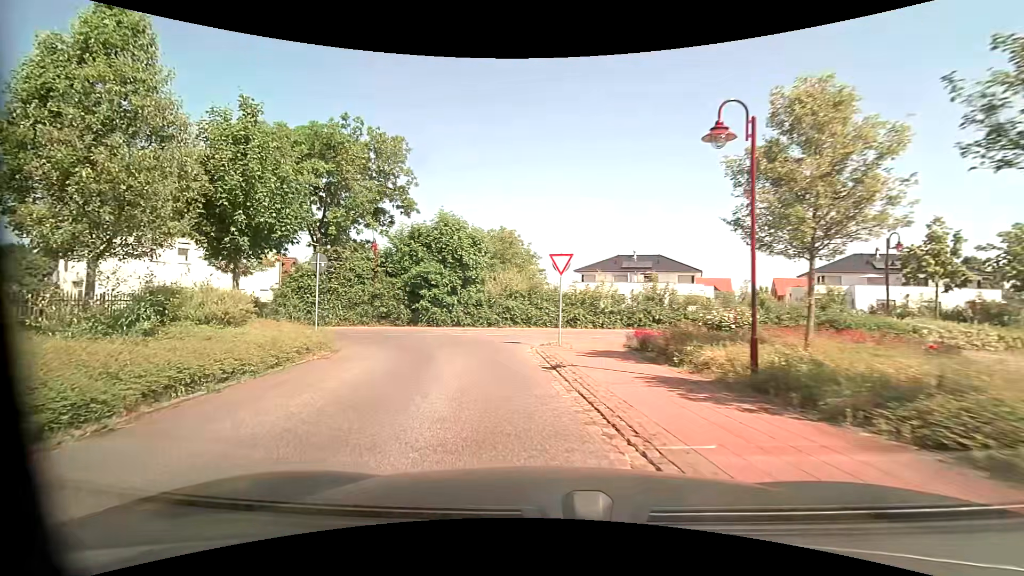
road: residential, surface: asphalt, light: Day
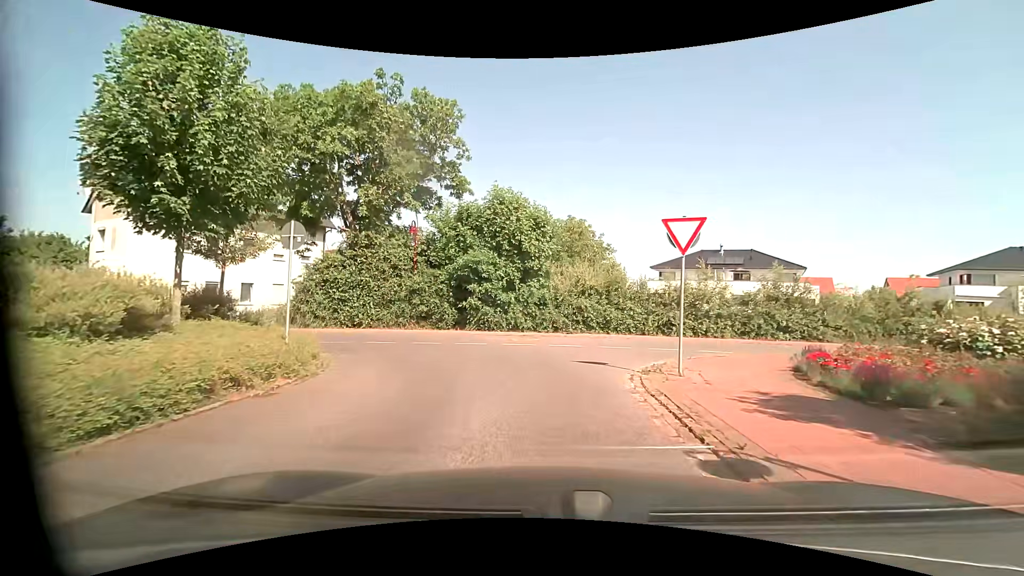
(-0.5, +6.2) m; -7°
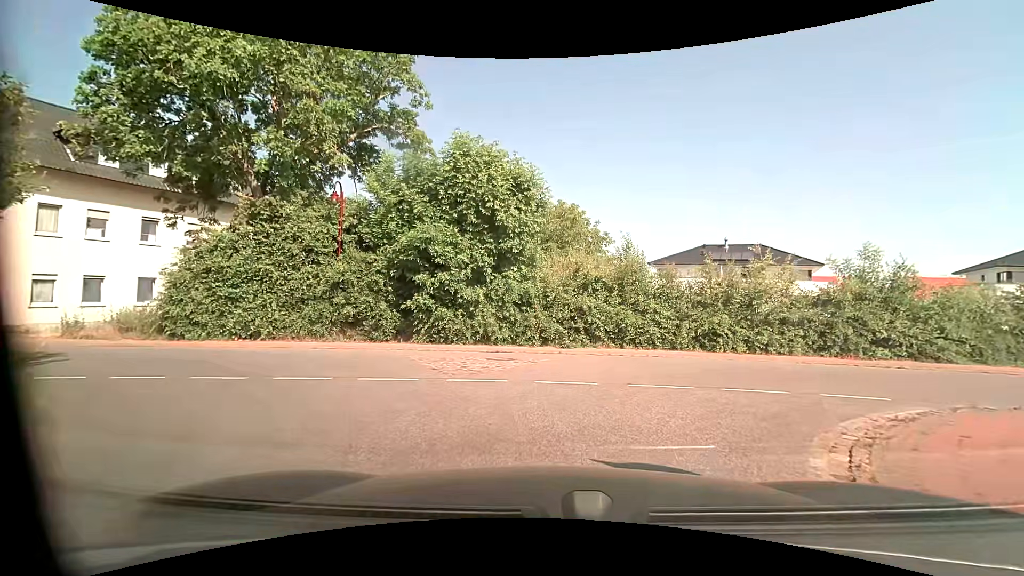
(-0.1, +7.4) m; +1°
(0, +10) (-9, +14) (-19, +15) (-29, +16) (-39, +14) (-49, +12) (-59, +13) (-69, +14) (-78, +15) (-88, +18) m
